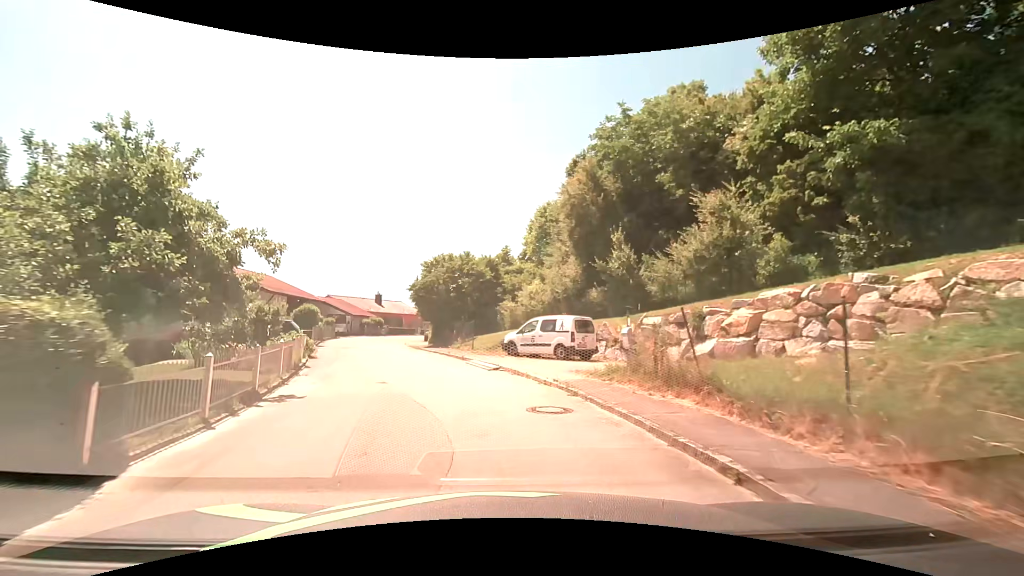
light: Day
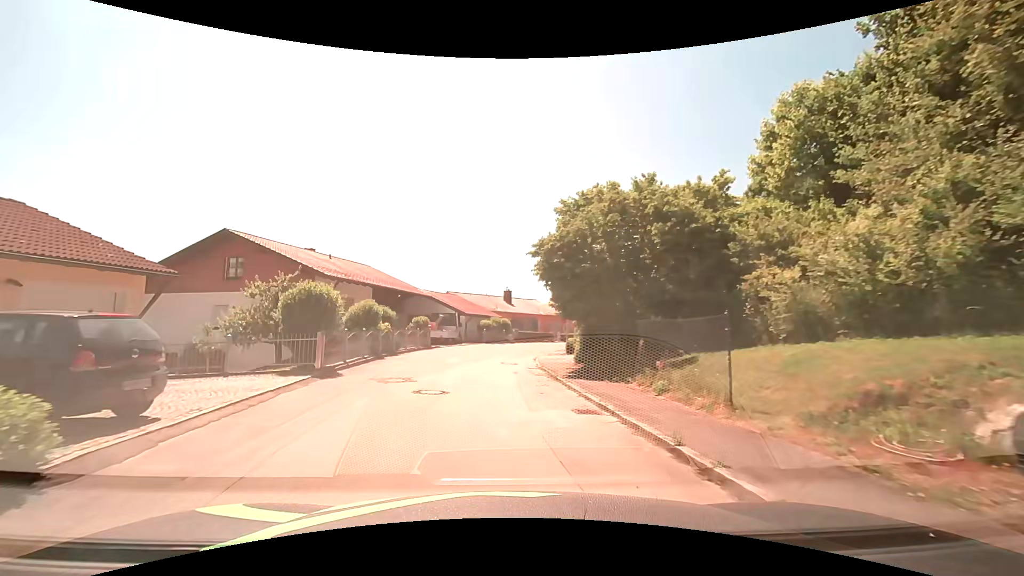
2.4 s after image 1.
(-2.5, +17.8) m; -15°
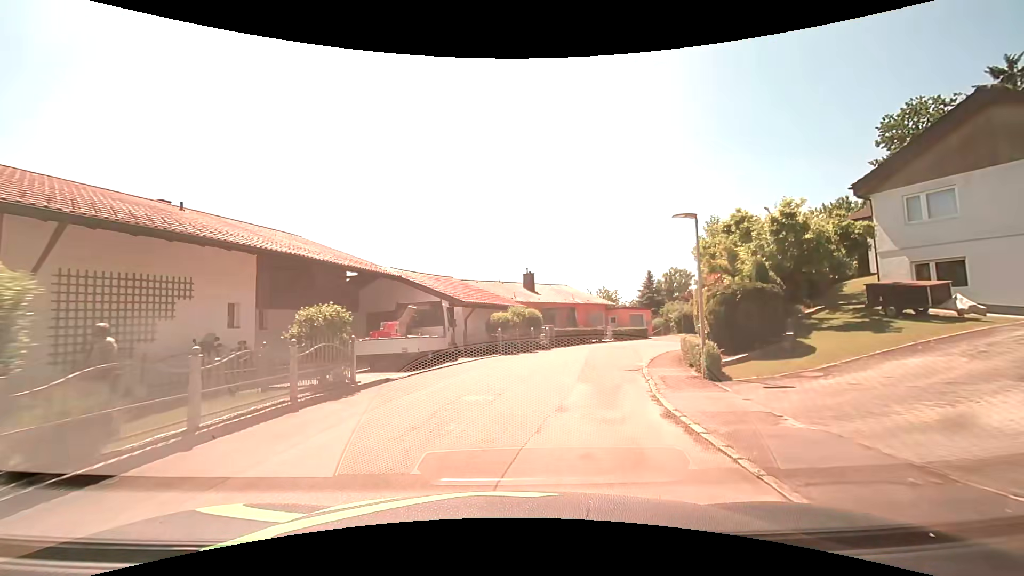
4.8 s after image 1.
(-1.0, +18.1) m; -2°
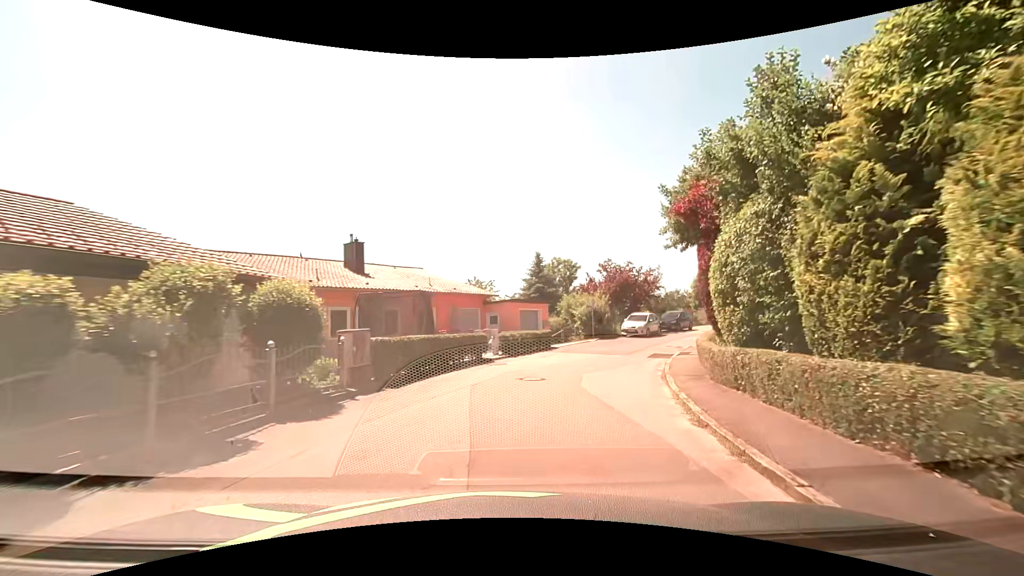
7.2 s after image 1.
(+2.0, +17.8) m; +15°
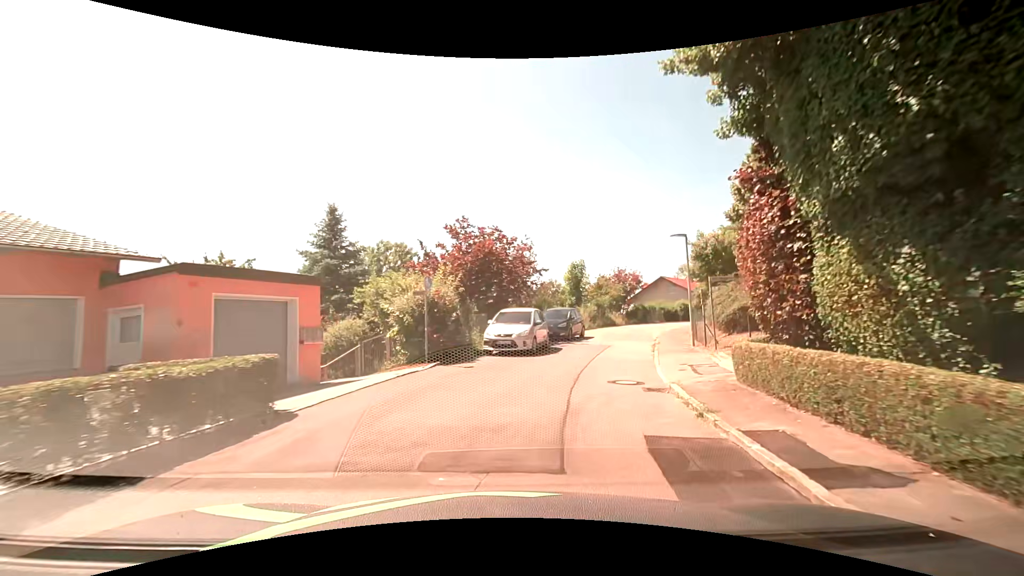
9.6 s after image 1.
(+2.8, +17.5) m; +18°
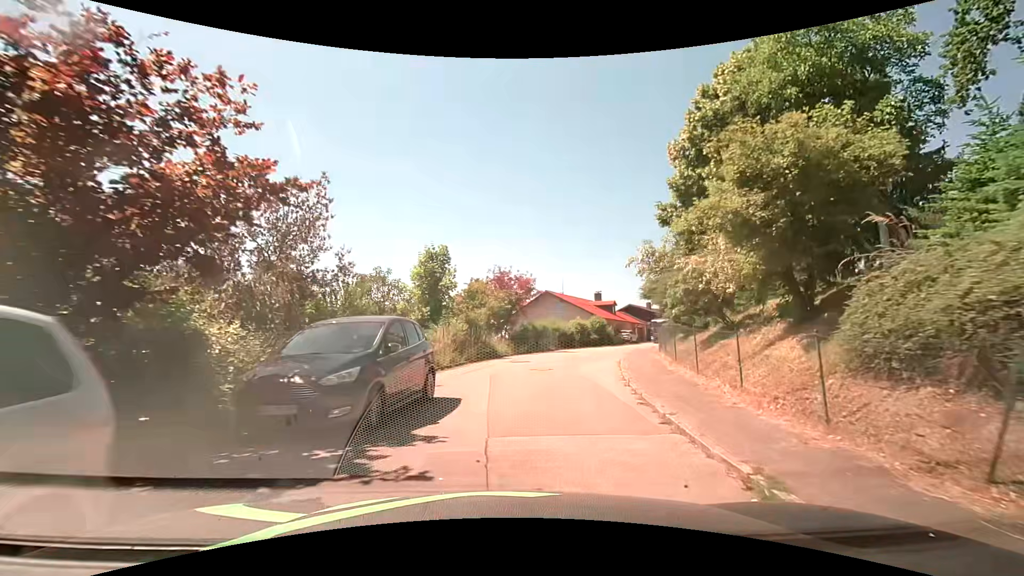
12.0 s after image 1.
(+2.4, +17.3) m; +14°
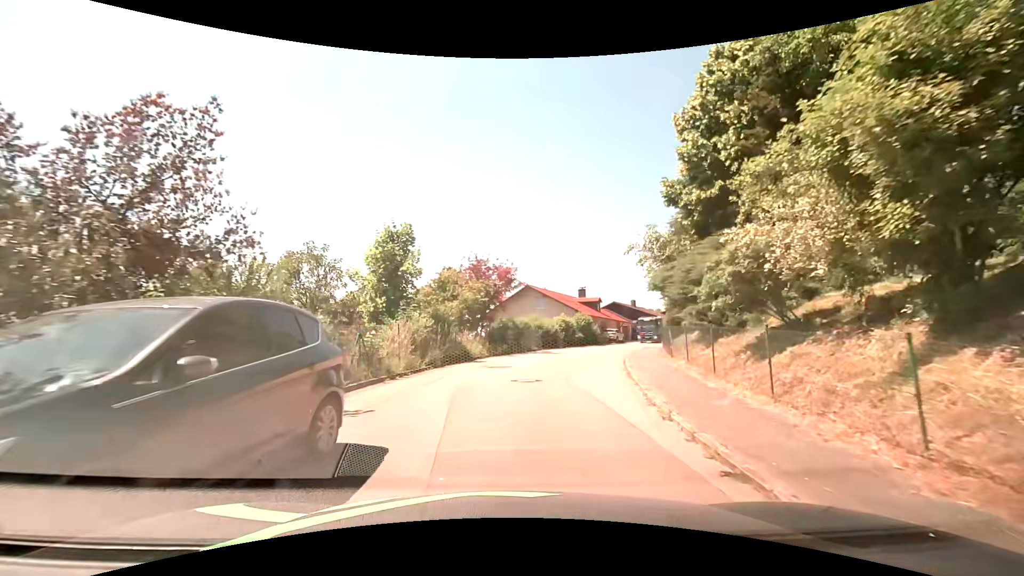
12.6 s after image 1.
(+0.1, +4.3) m; +3°
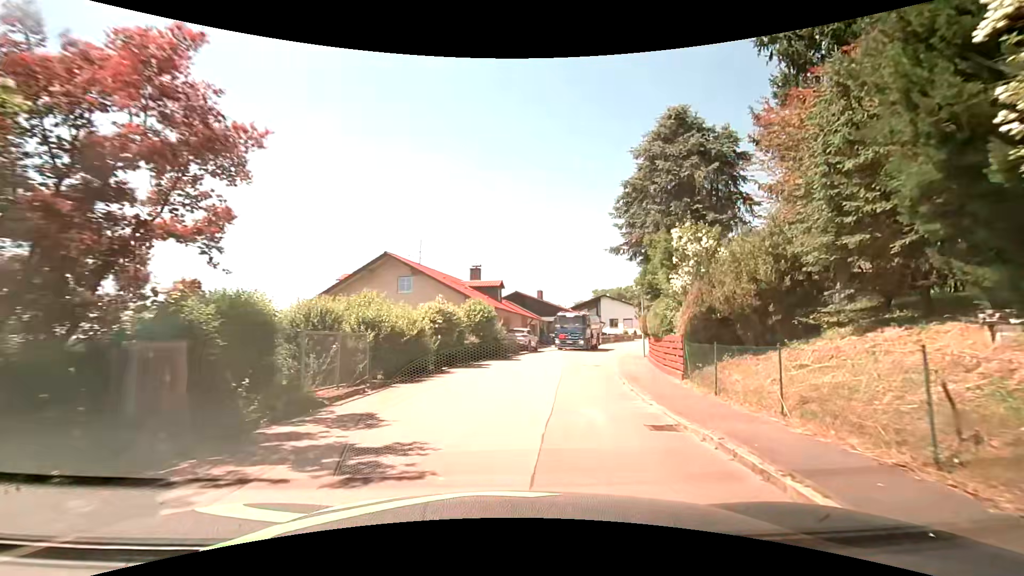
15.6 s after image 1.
(+2.4, +21.3) m; +13°
(0, +10) (+2, +20) (+4, +30) (+7, +39) (+11, +48) (+15, +58) (+20, +66) (+25, +75) (+31, +83) (+38, +90) m
